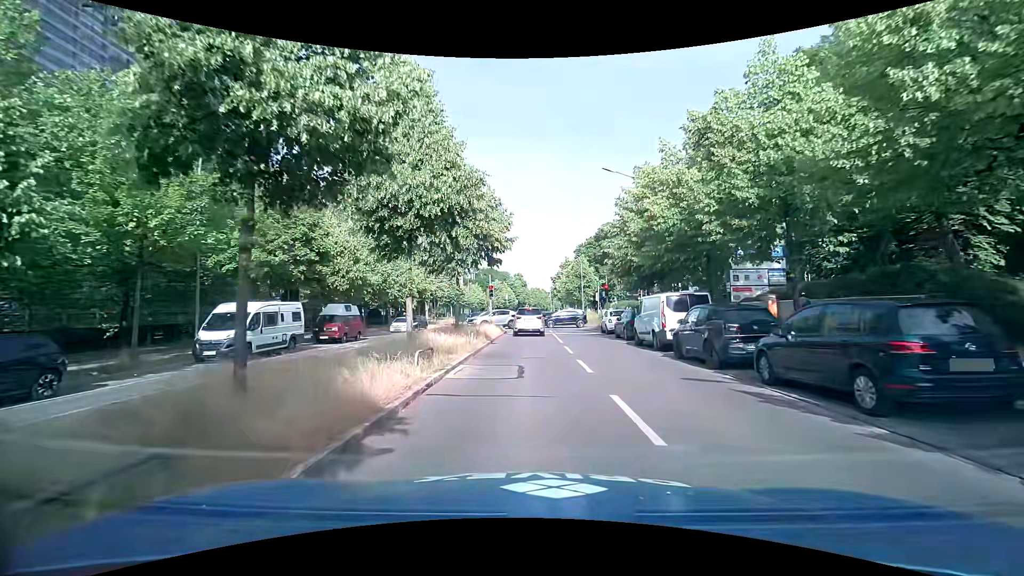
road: tertiary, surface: asphalt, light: Day
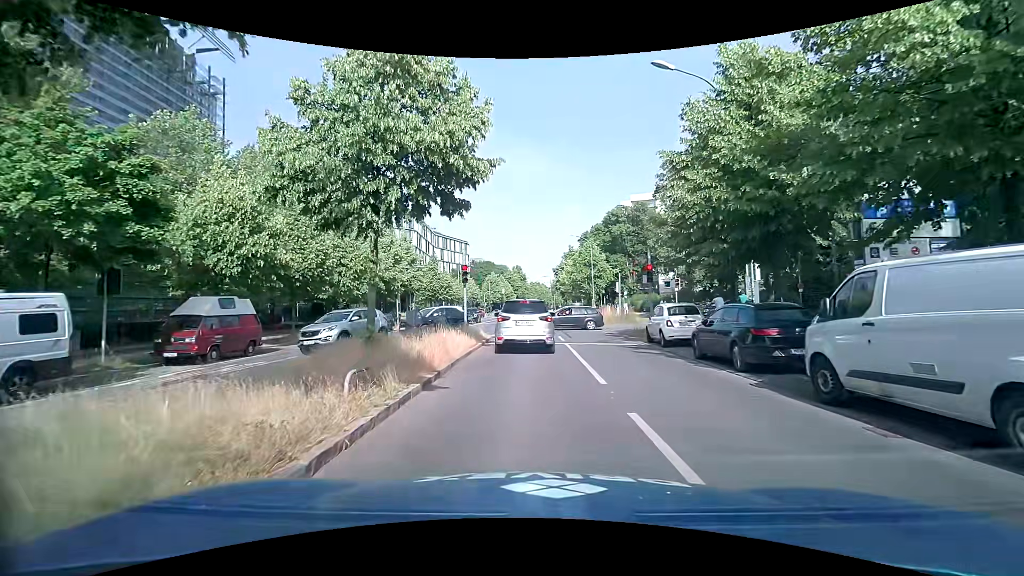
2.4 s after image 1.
(+0.3, +13.0) m; +1°
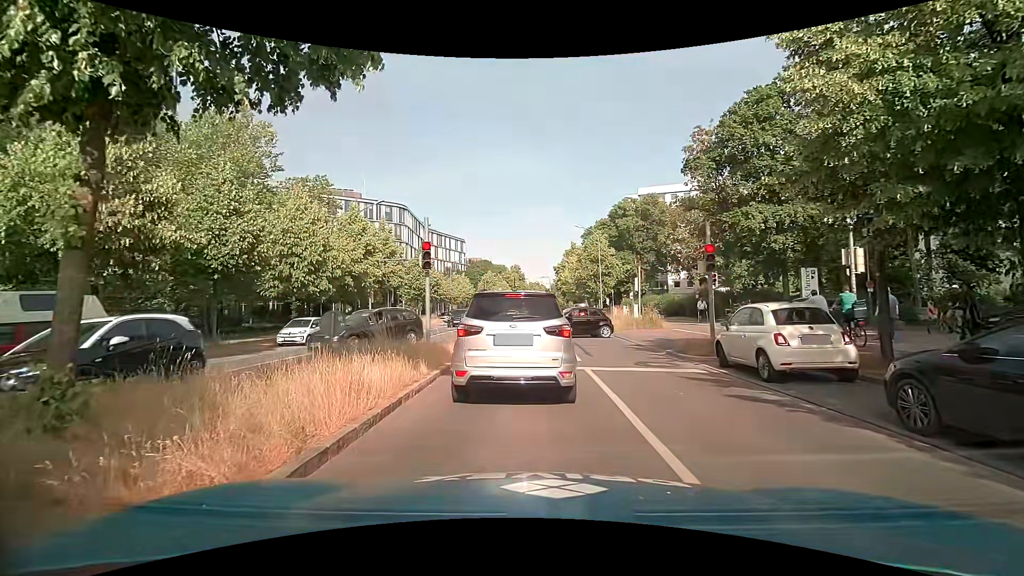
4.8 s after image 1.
(0.0, +7.4) m; -1°
